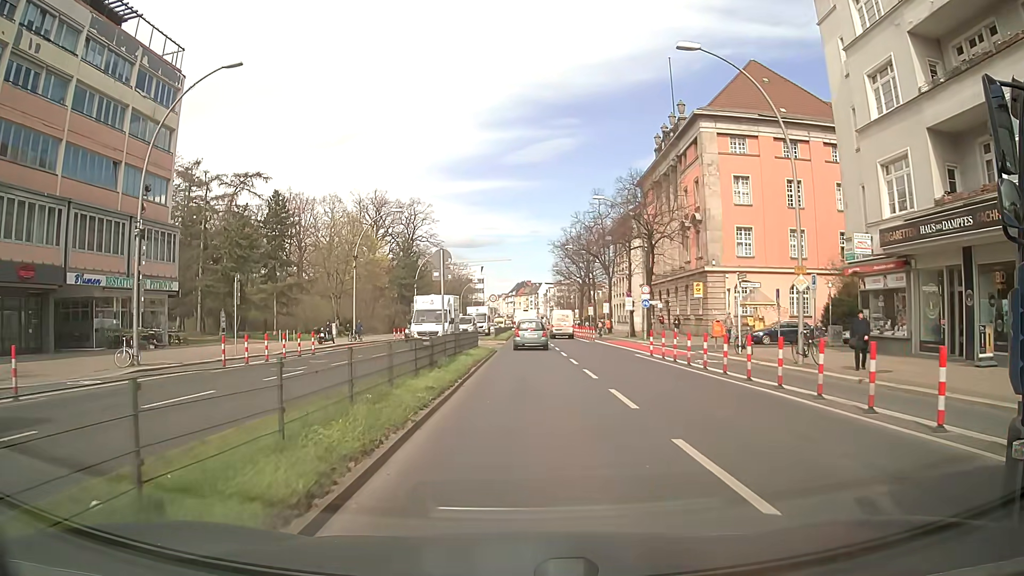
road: primary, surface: asphalt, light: Day
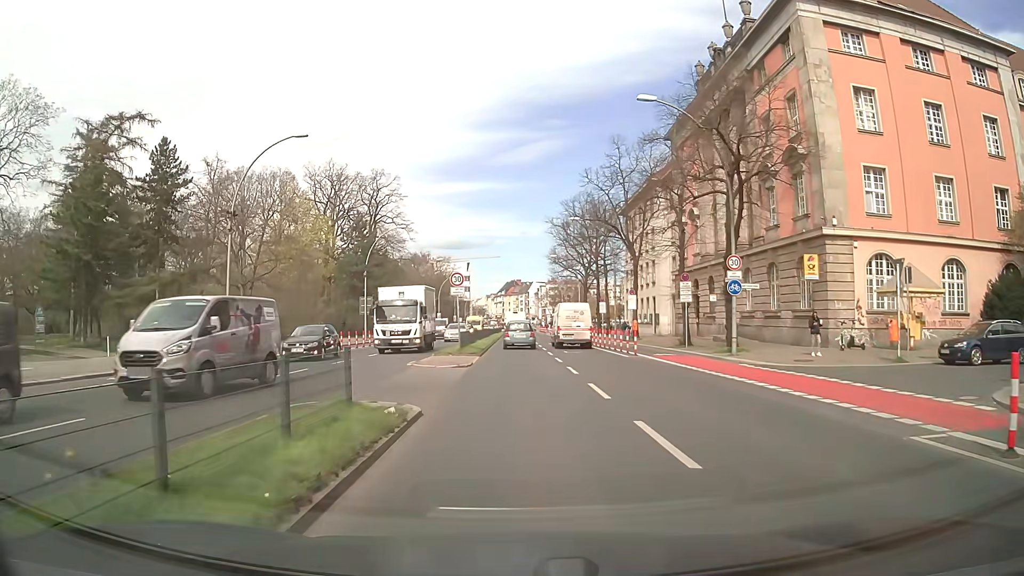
(+0.4, +22.4) m; +1°
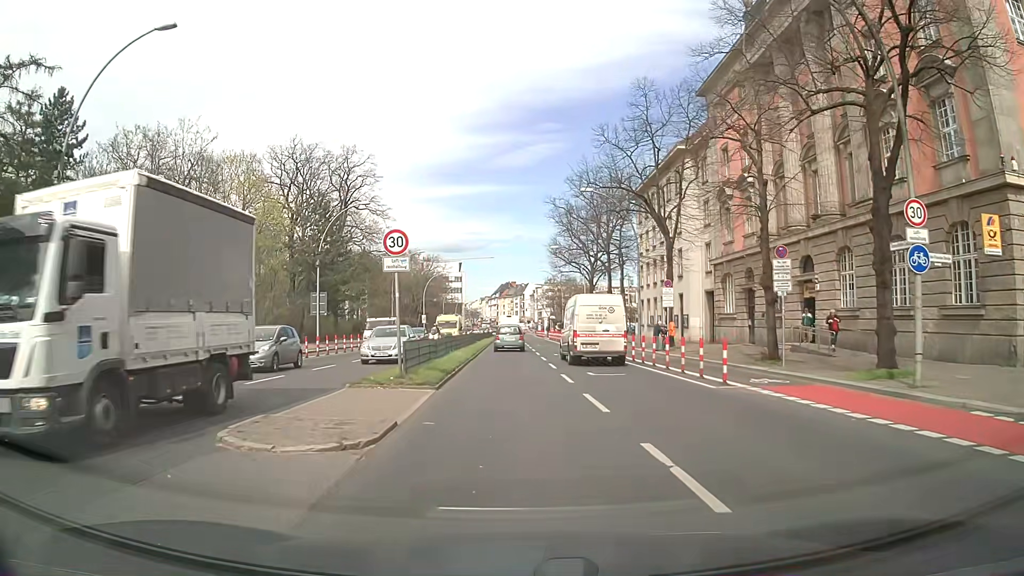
(+0.1, +13.5) m; +1°
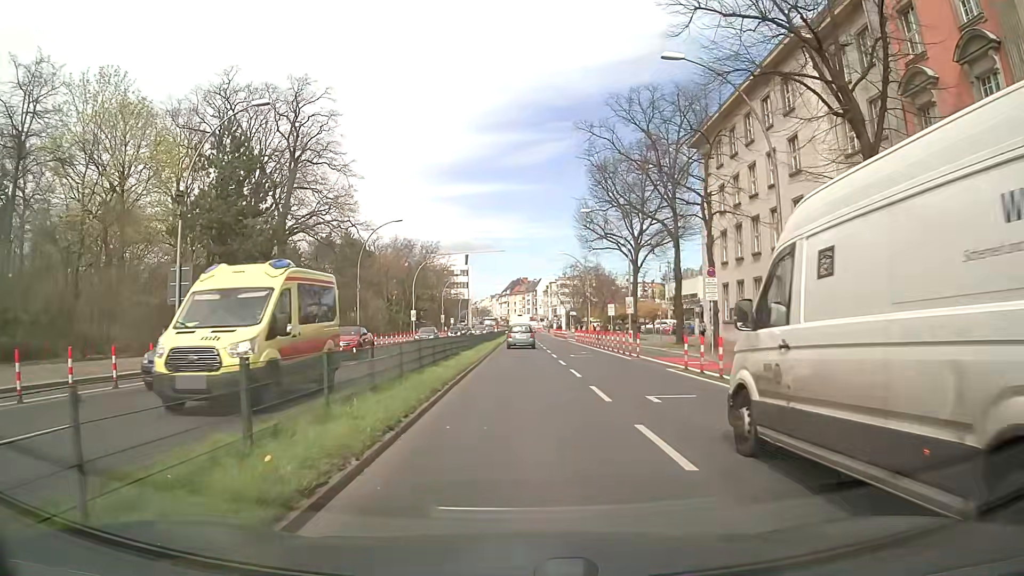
(-0.4, +22.5) m; -1°
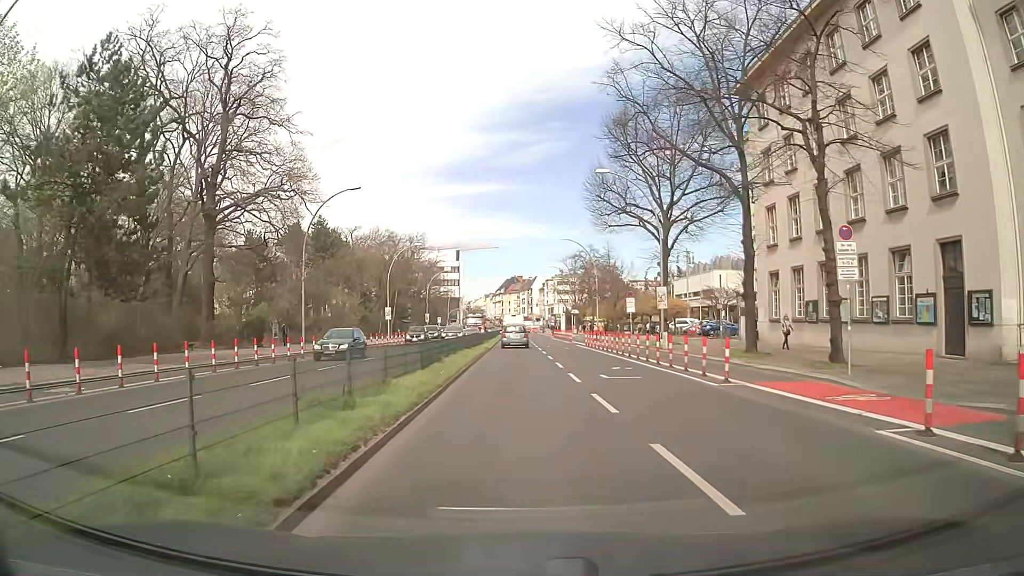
(+0.1, +13.6) m; +1°
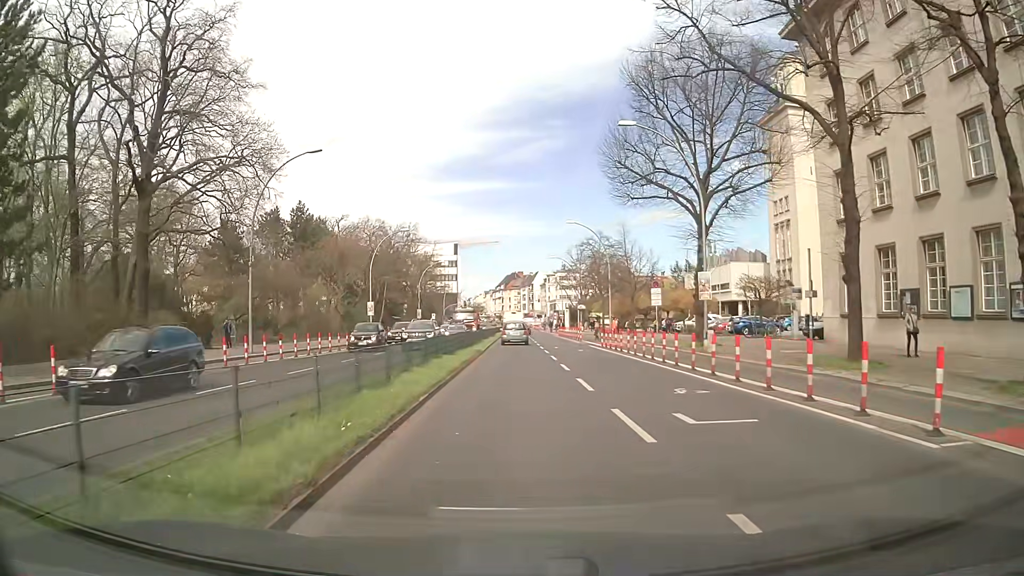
(0.0, +9.0) m; 0°
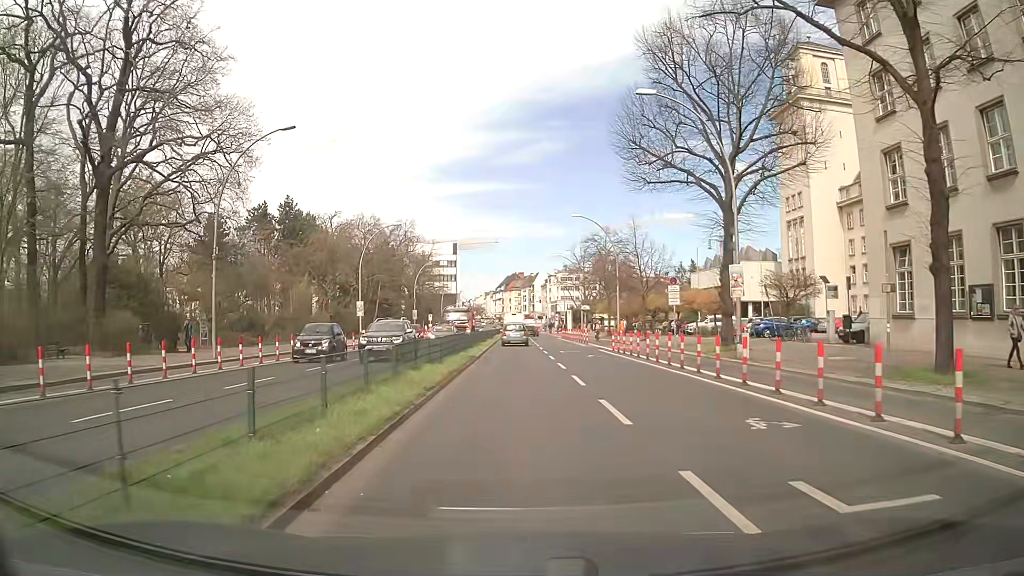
(0.0, +4.5) m; +1°
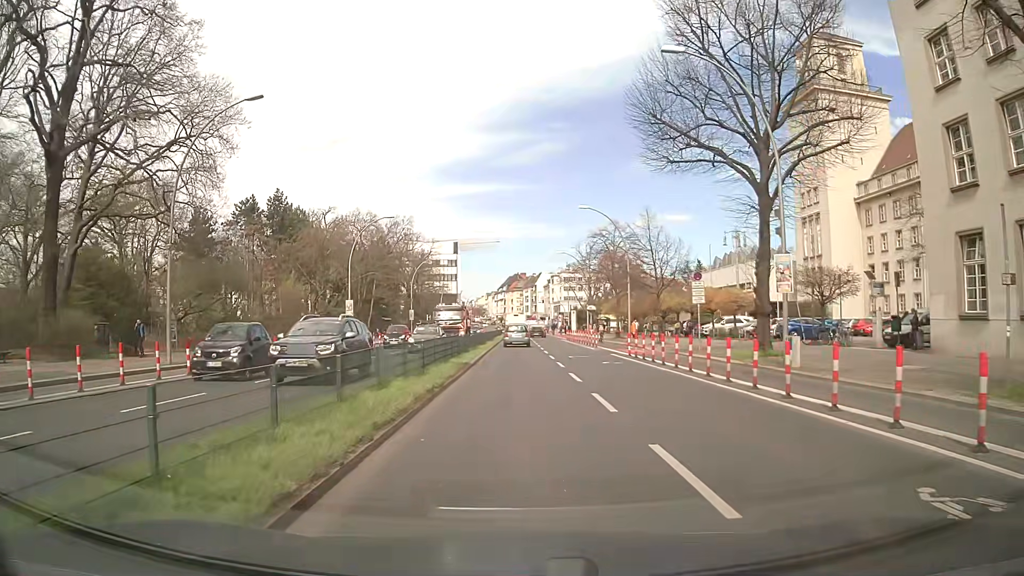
(0.0, +4.5) m; 0°
